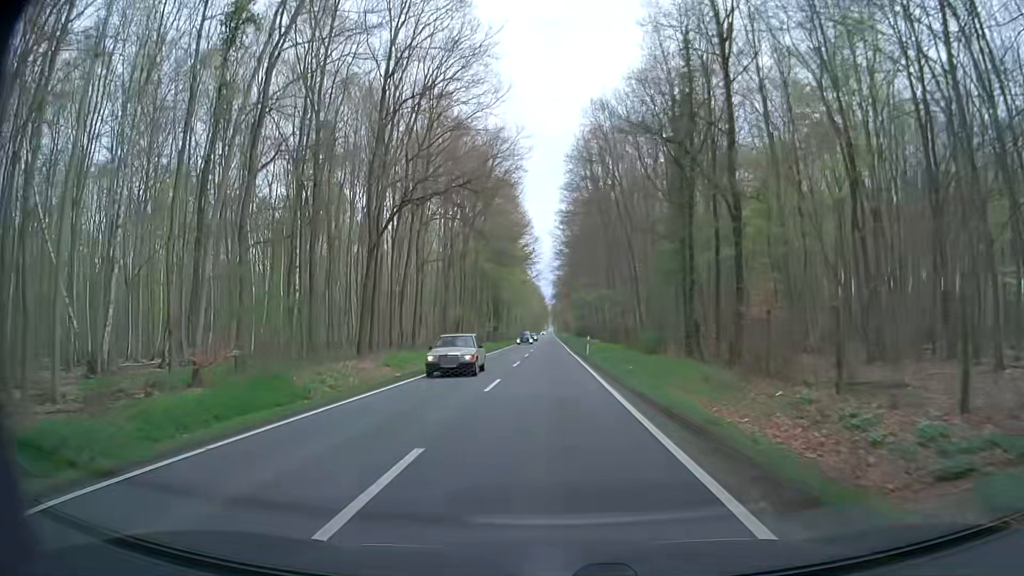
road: secondary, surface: asphalt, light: Day
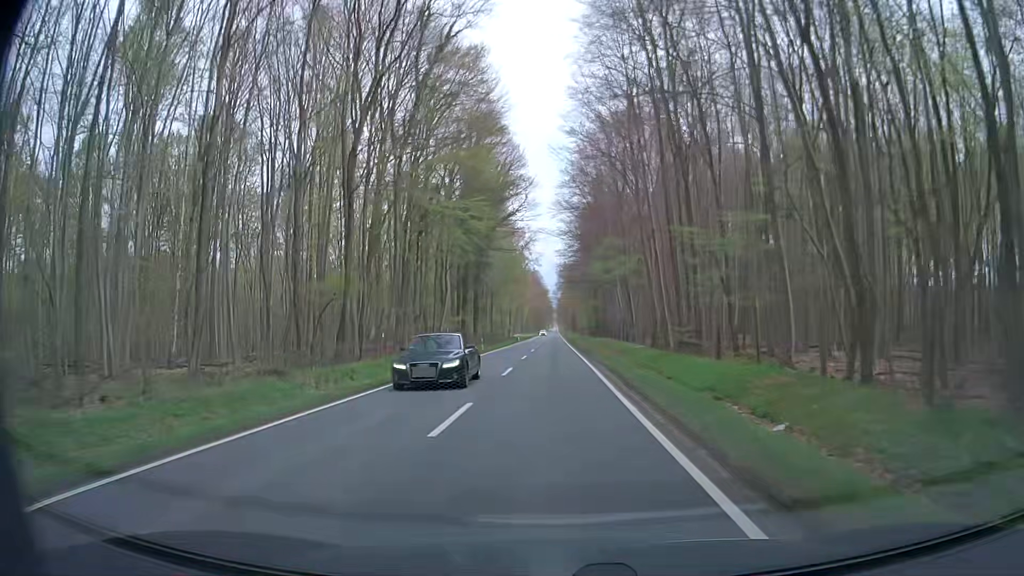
(+0.2, +43.2) m; 0°
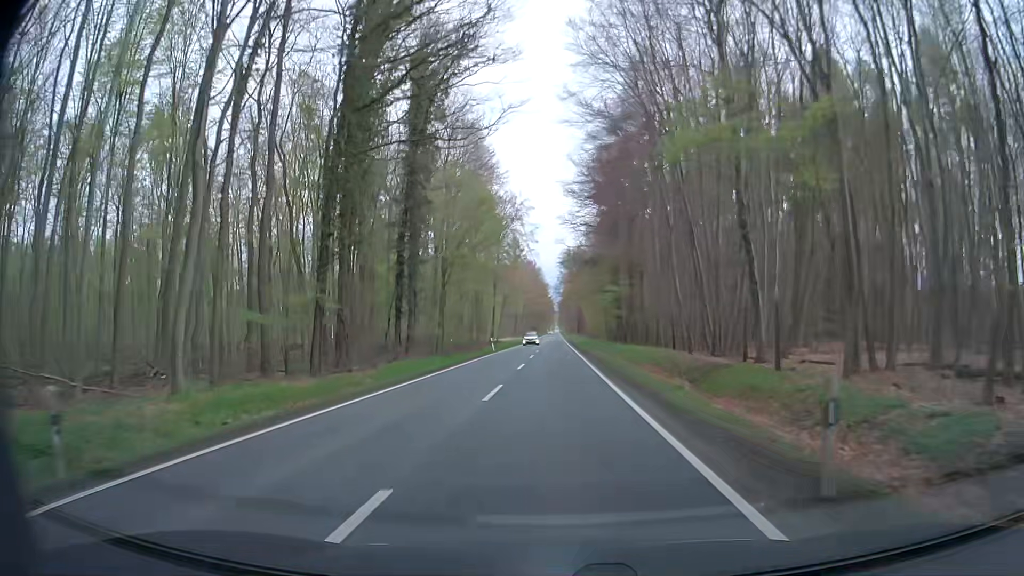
(0.0, +43.1) m; 0°
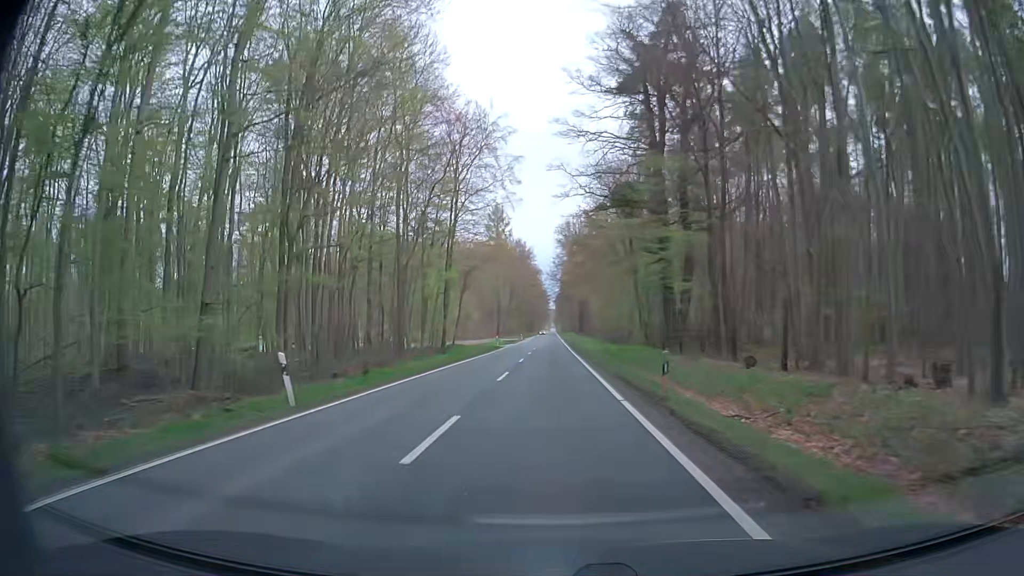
(+0.3, +43.0) m; +2°
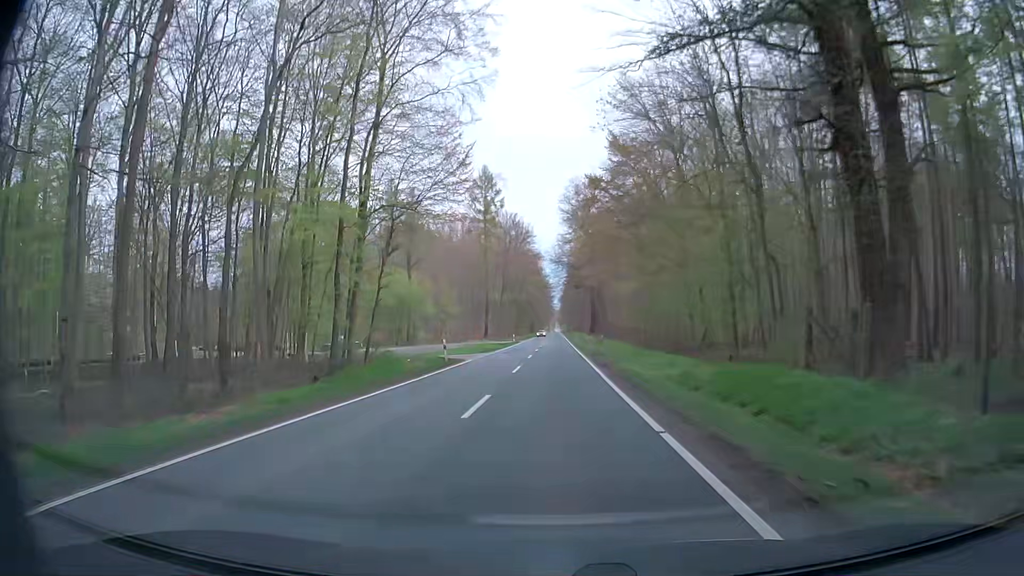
(-0.9, +32.2) m; -2°
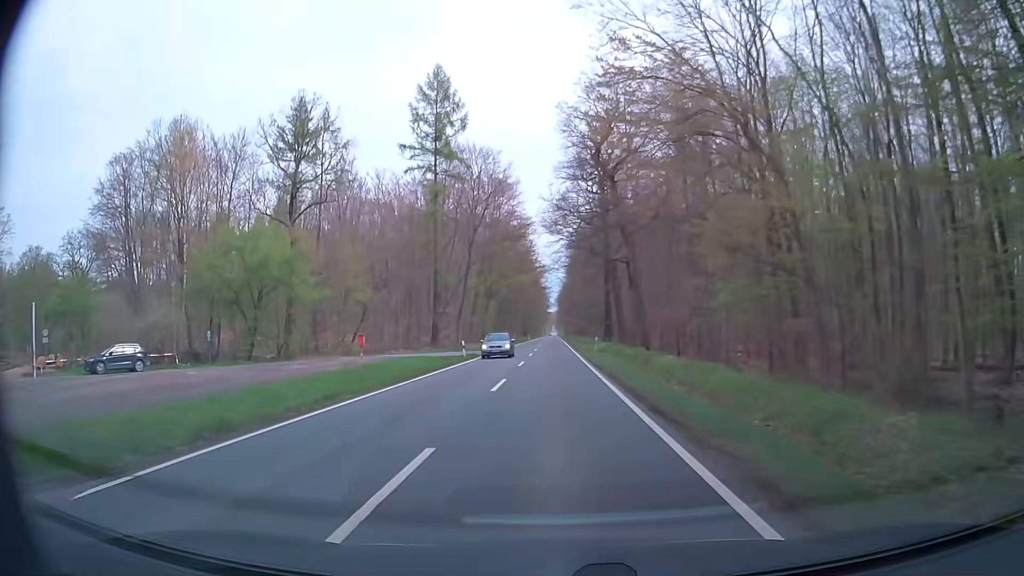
(+0.2, +42.9) m; 0°
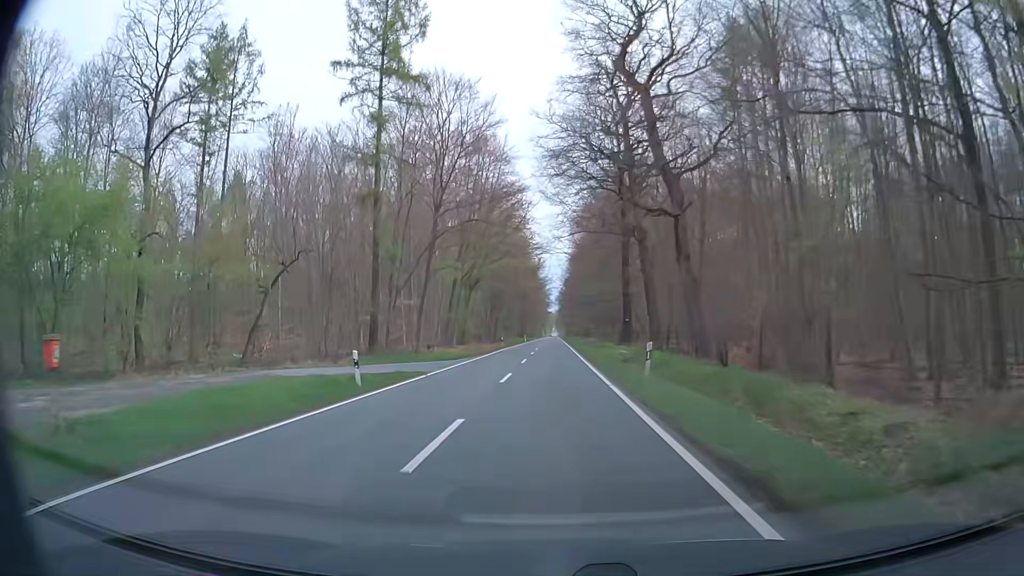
(0.0, +21.5) m; 0°
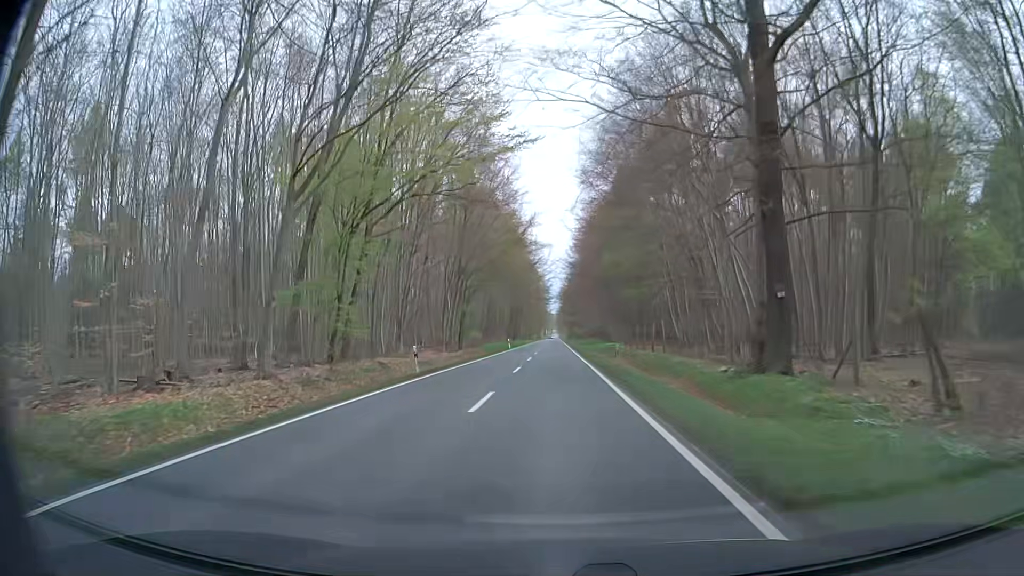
(+0.2, +43.0) m; 0°
(0, +10) (0, +20) (0, +30) (0, +40) (0, +50) (0, +60) (0, +70) (0, +80) (0, +90) (0, +100) m
